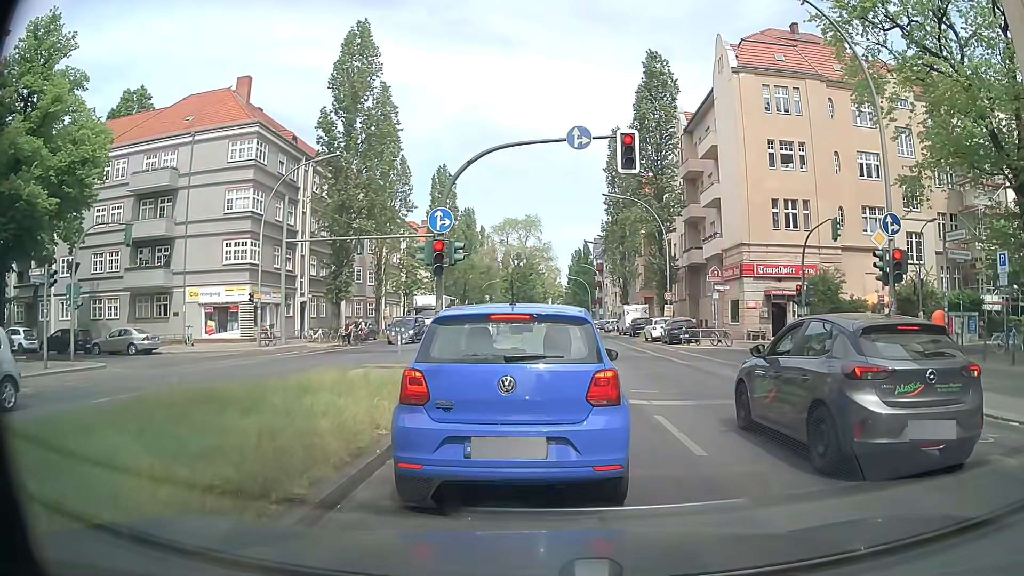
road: secondary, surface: asphalt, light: Day
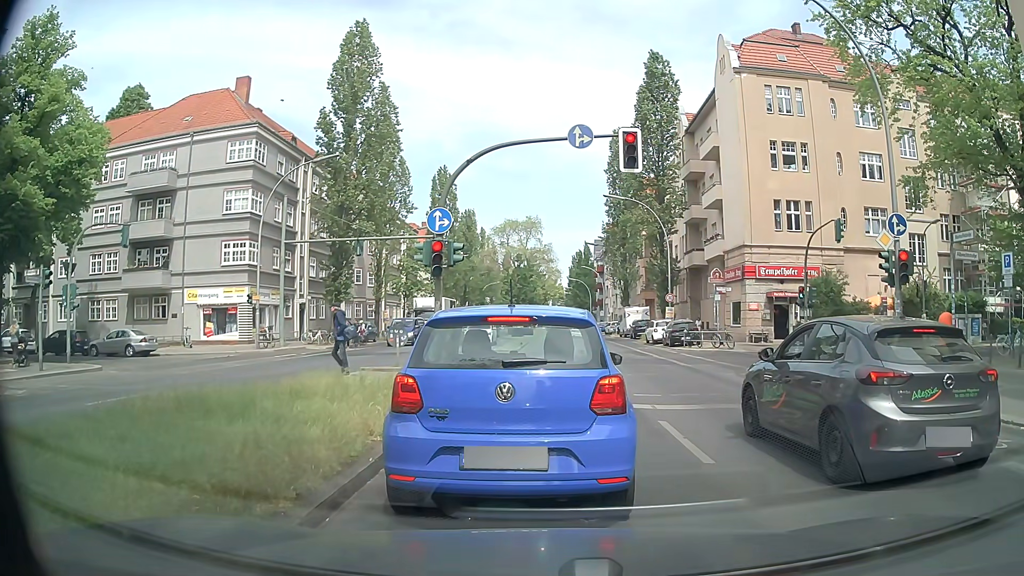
(0.0, +0.3) m; 0°
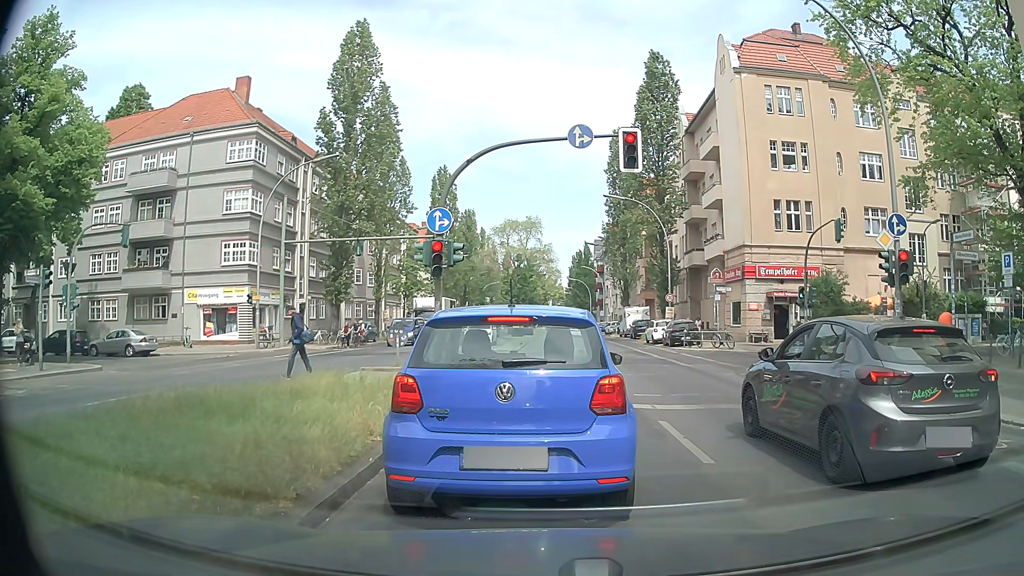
(0.0, 0.0) m; 0°
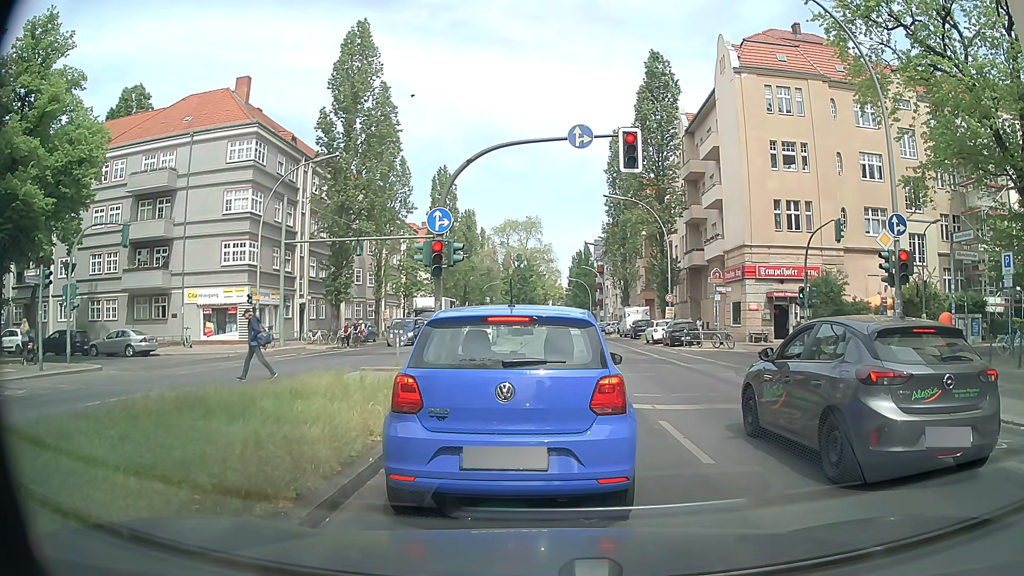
(0.0, 0.0) m; 0°
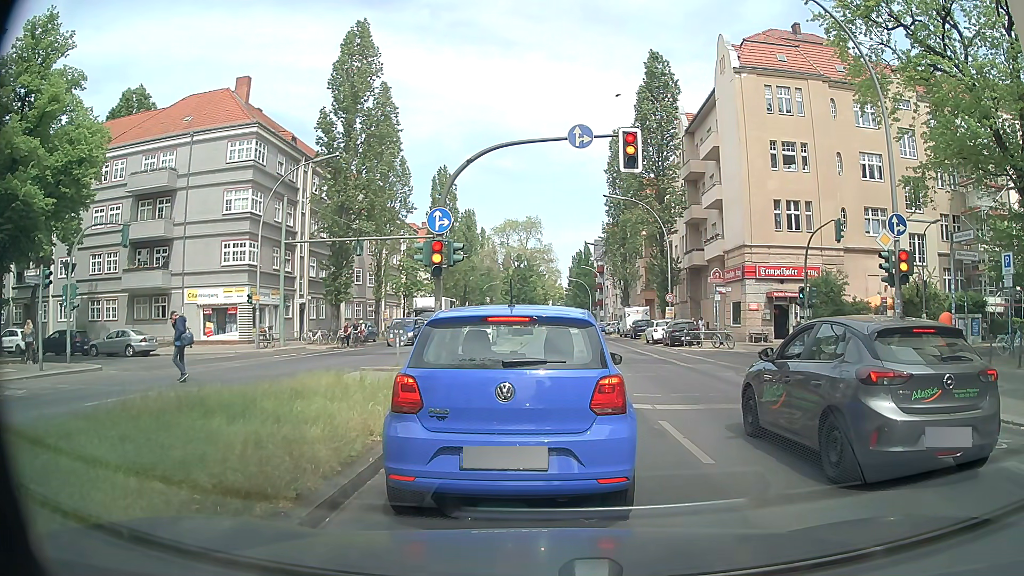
(0.0, 0.0) m; 0°
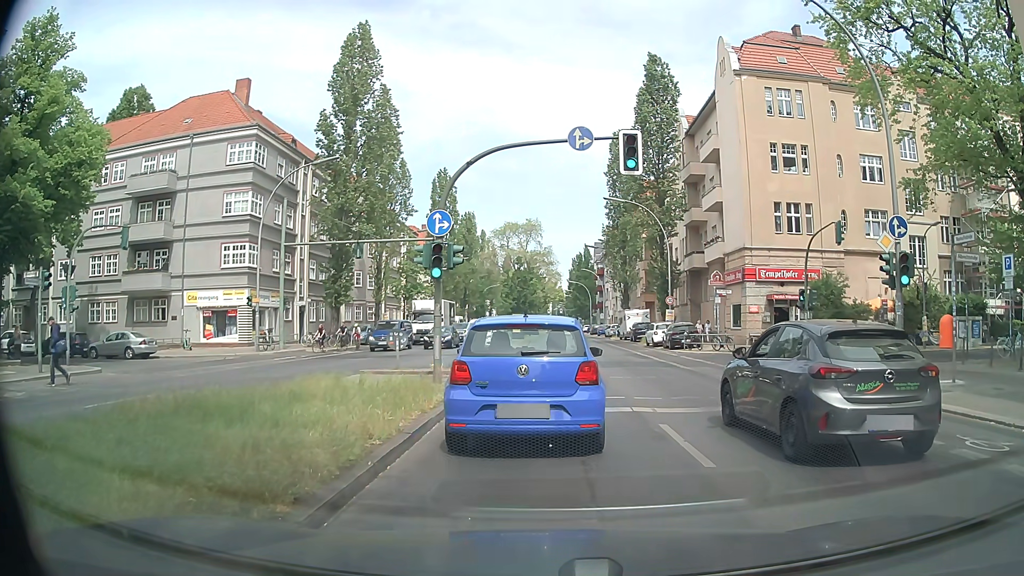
(0.0, 0.0) m; 0°
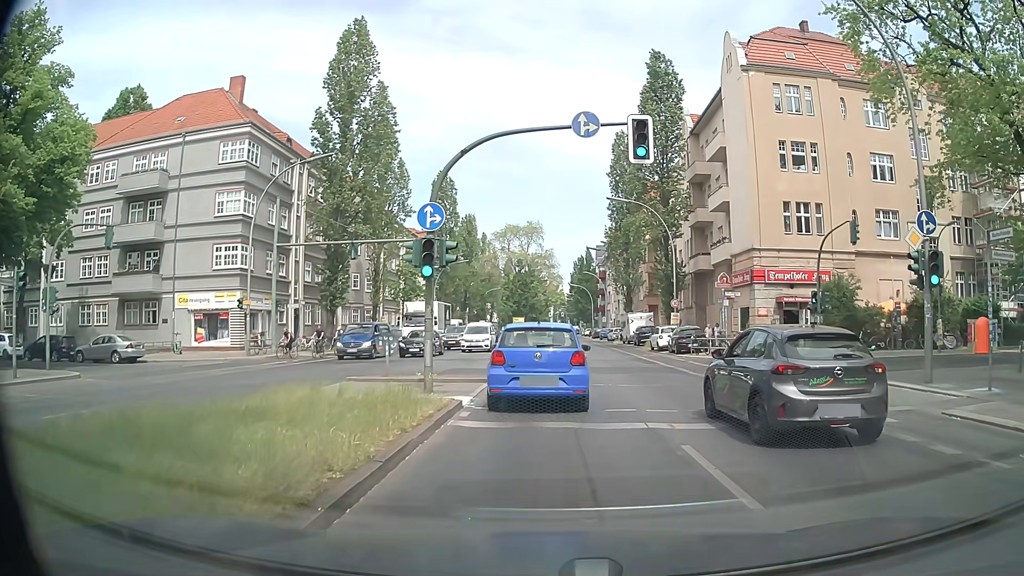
(0.0, +1.6) m; +2°
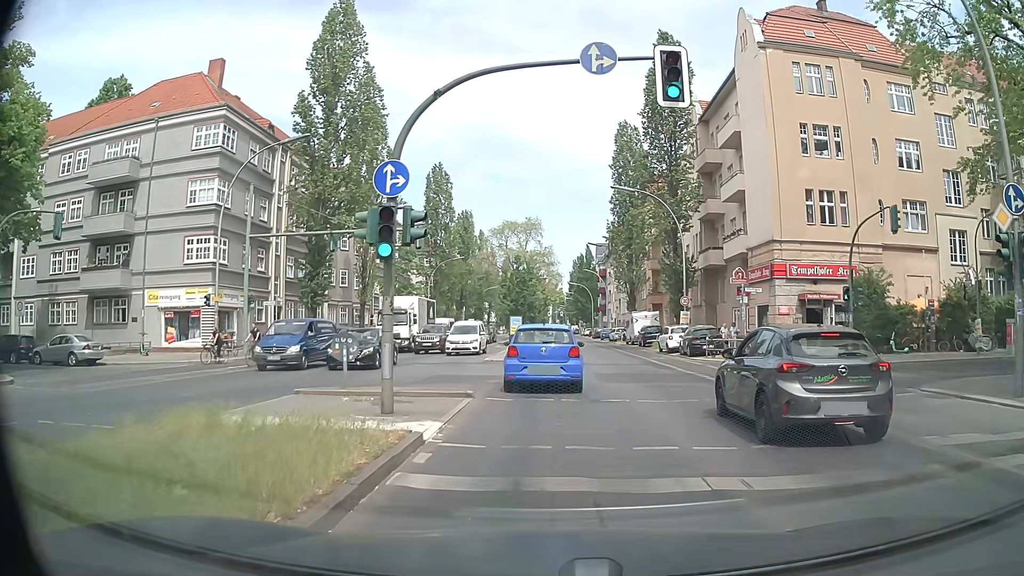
(-0.1, +3.9) m; -1°
(0, +10) (0, +20) (0, +30) (0, +40) (0, +50) (0, +60) (0, +70) (0, +80) (0, +90) (0, +100) m
